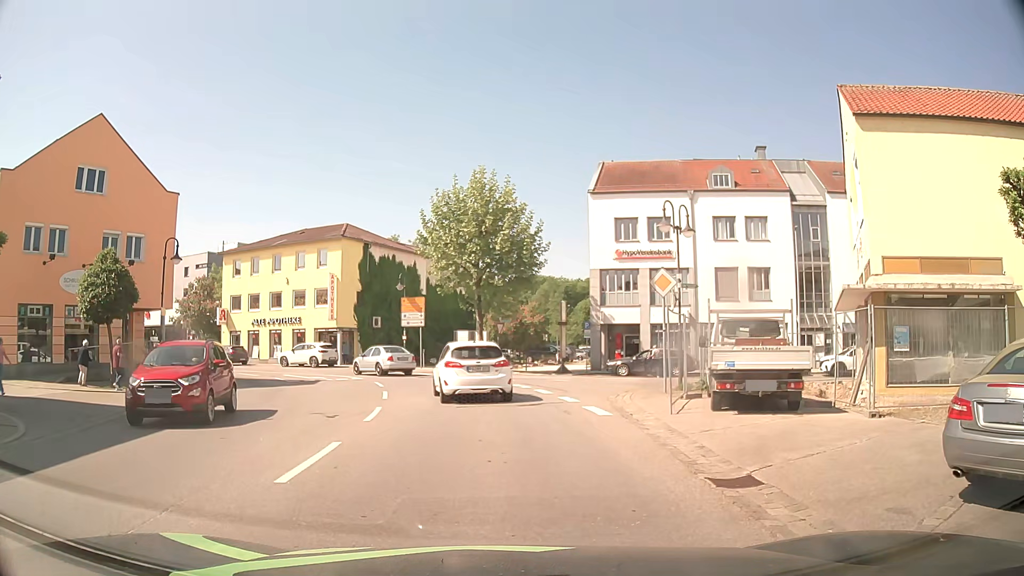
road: secondary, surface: asphalt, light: Day
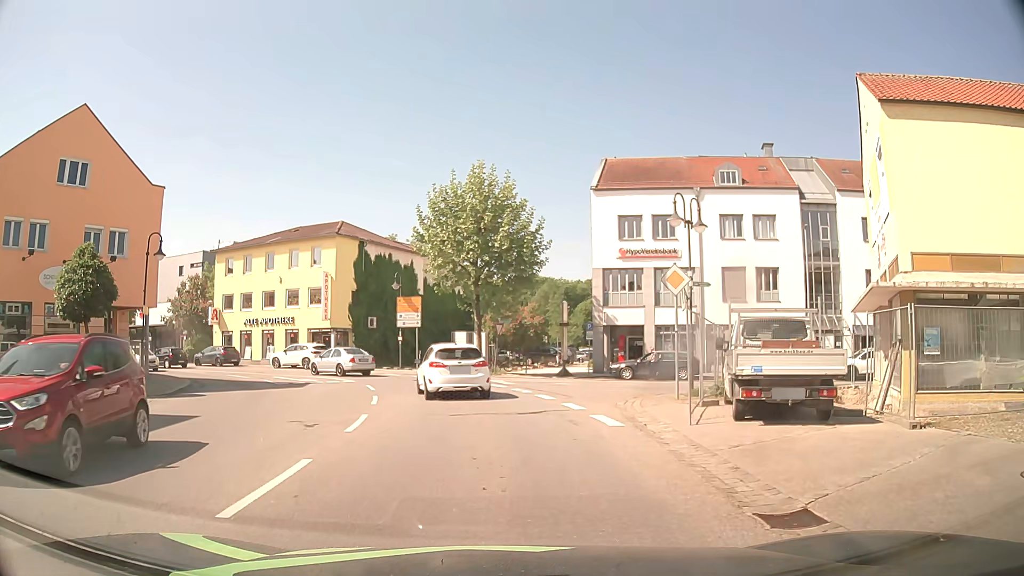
(0.0, +1.5) m; -1°
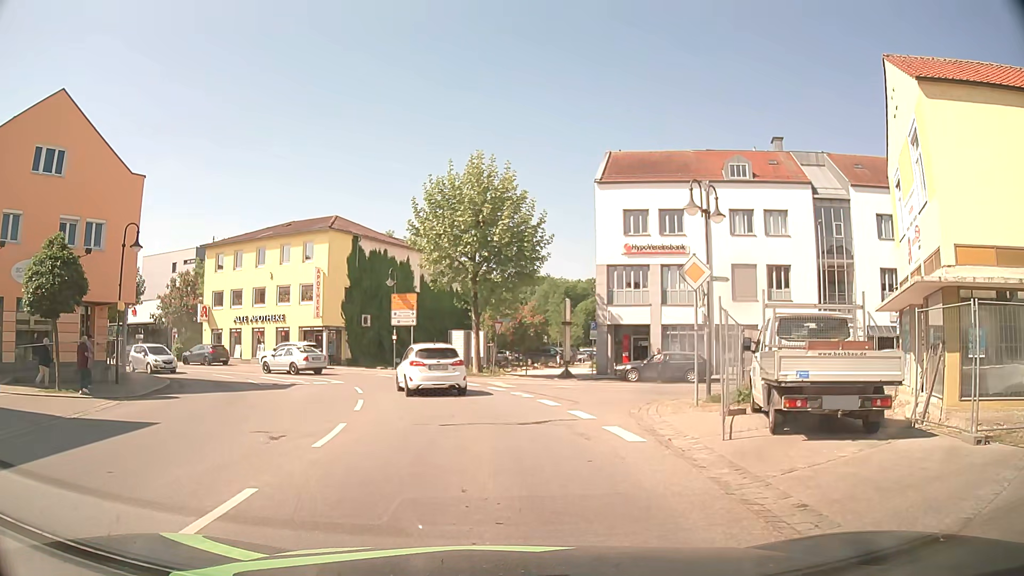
(0.0, +1.9) m; +1°
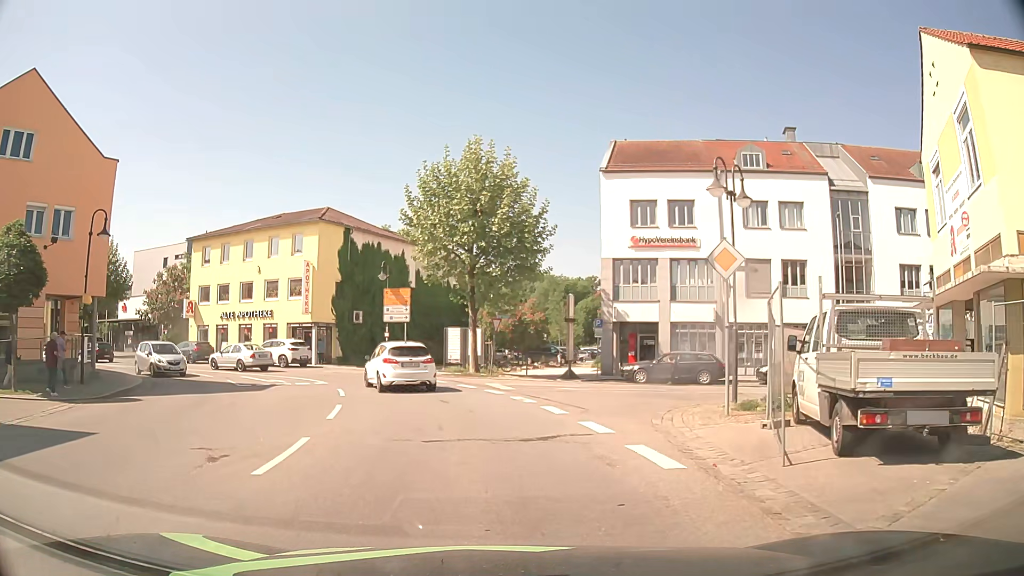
(0.0, +2.4) m; 0°
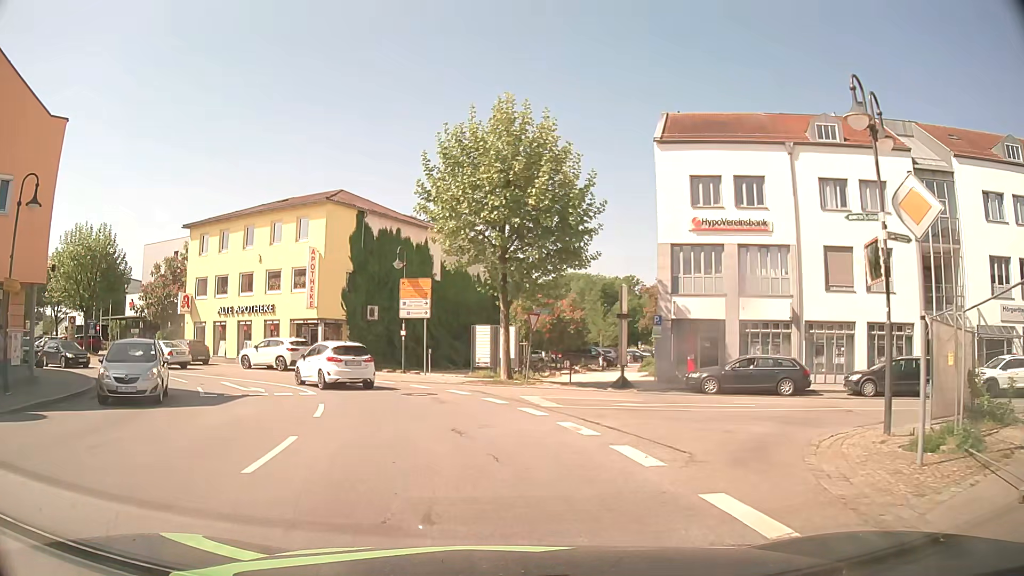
(-0.2, +6.0) m; -3°
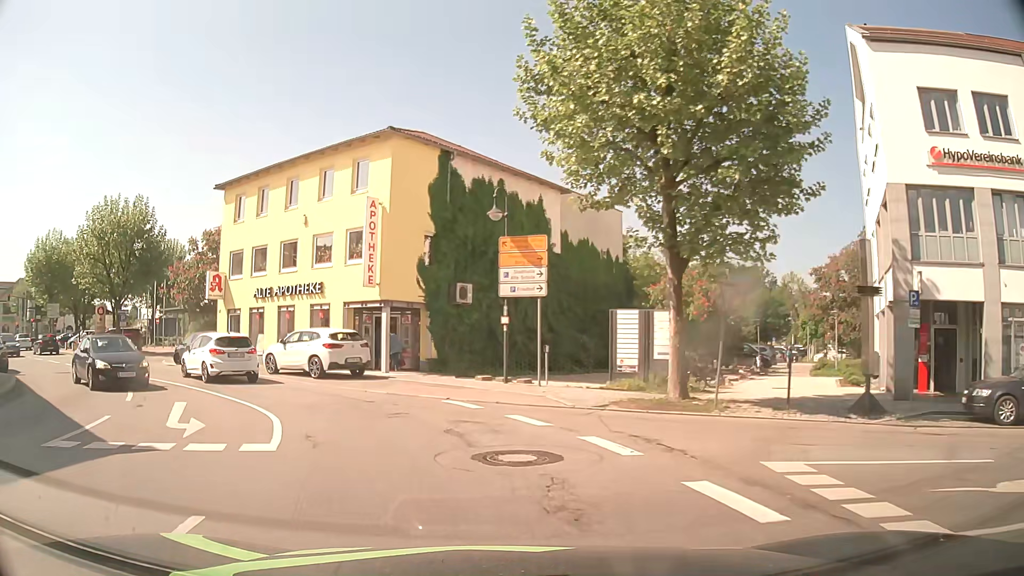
(-1.0, +11.5) m; -11°
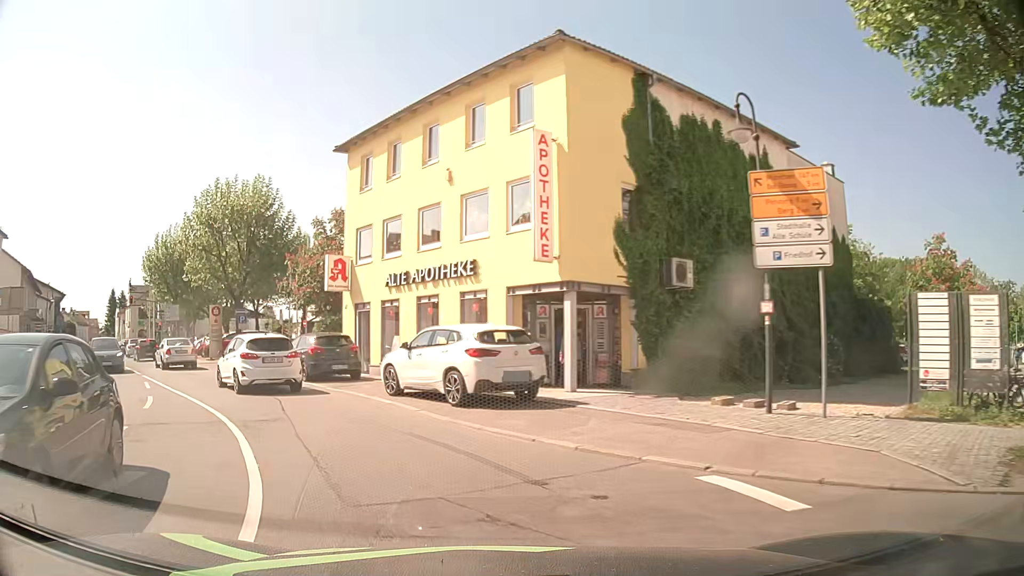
(-0.9, +8.2) m; -14°
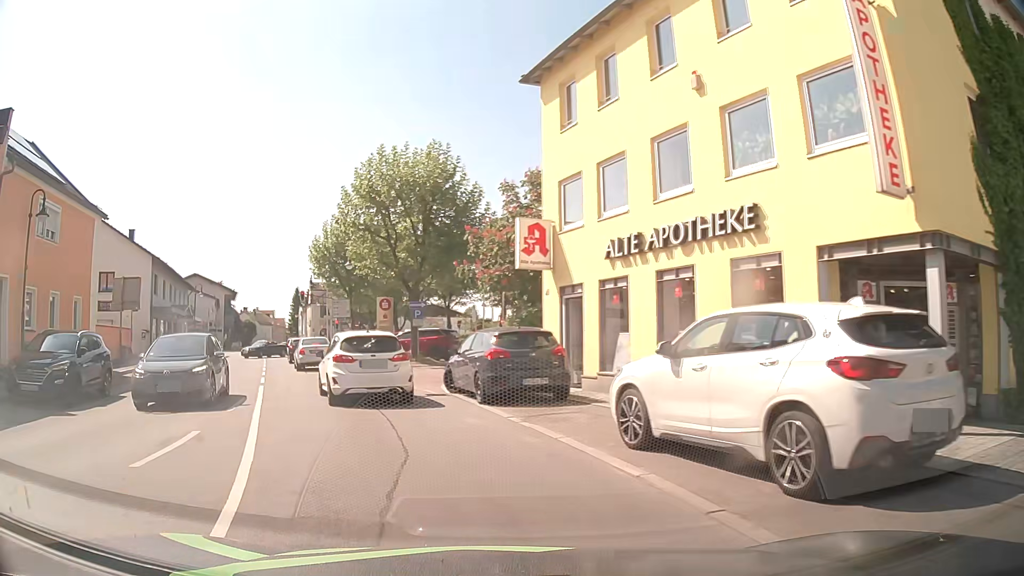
(-1.2, +7.3) m; -17°
(-2, +10) (-5, +19) (-9, +29) (-13, +38) (-16, +47) (-20, +57) (-23, +66) (-26, +75) (-30, +85) (-34, +94) m
